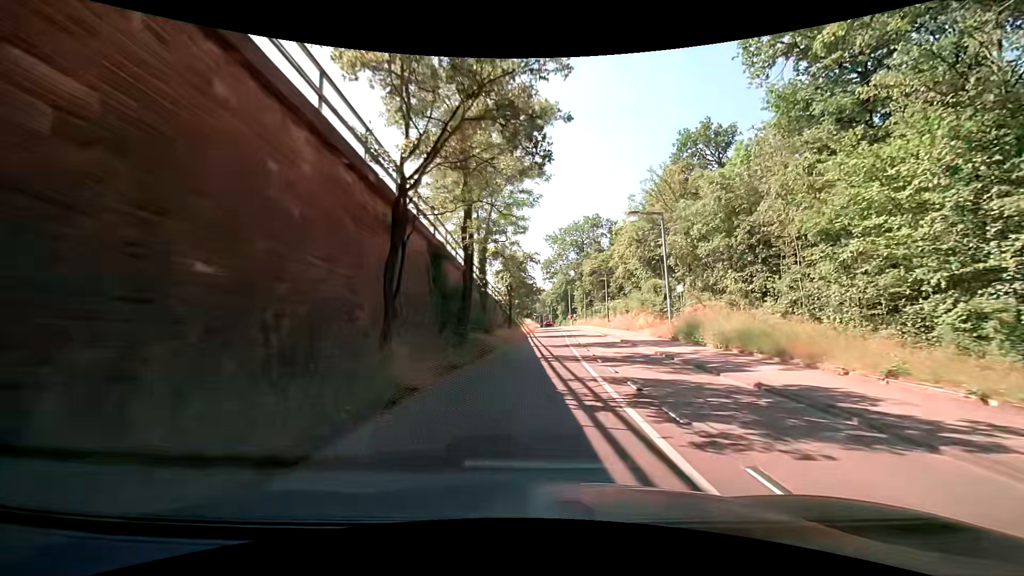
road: secondary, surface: asphalt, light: Day
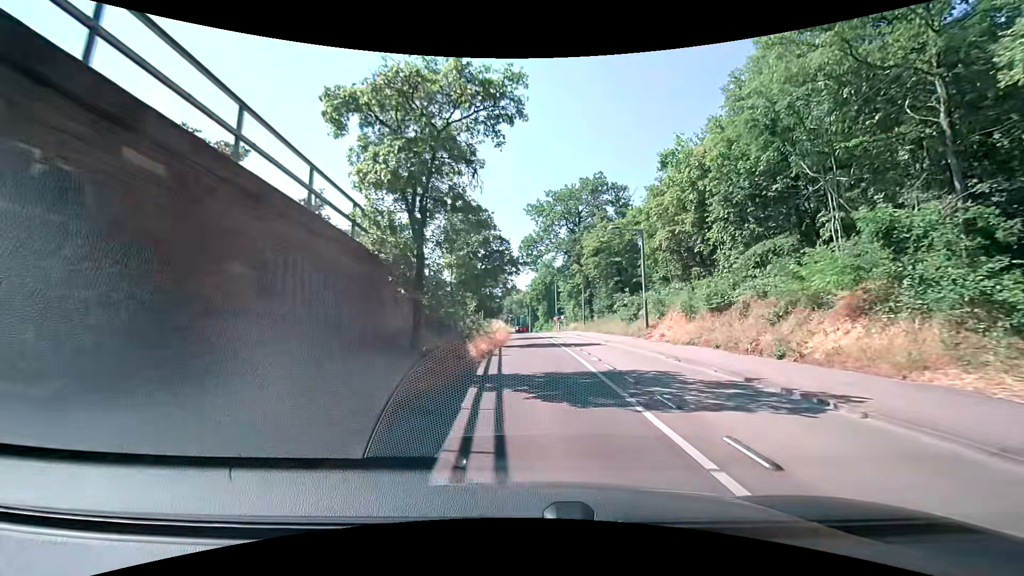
(+1.0, +29.1) m; +4°
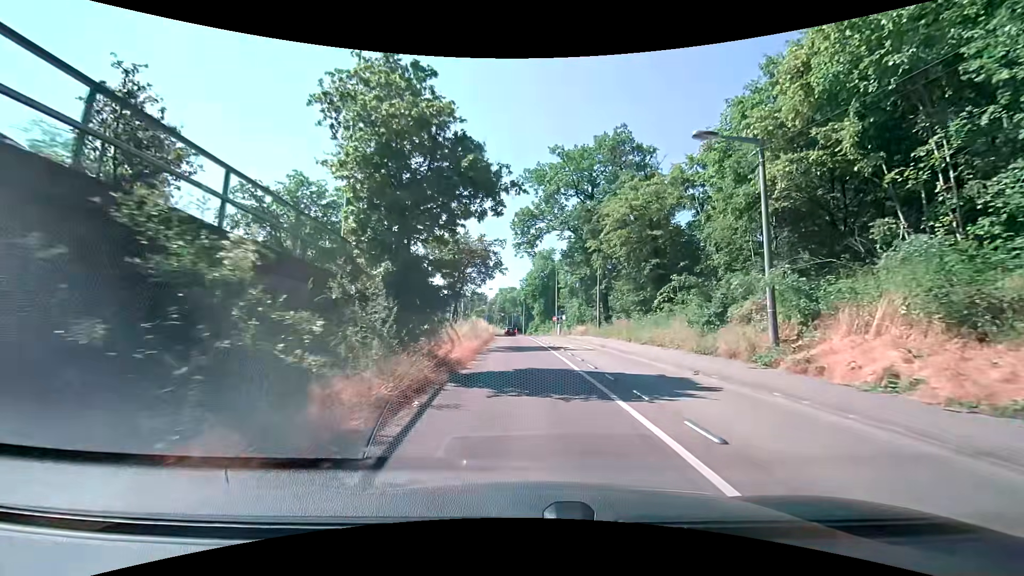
(0.0, +17.0) m; 0°
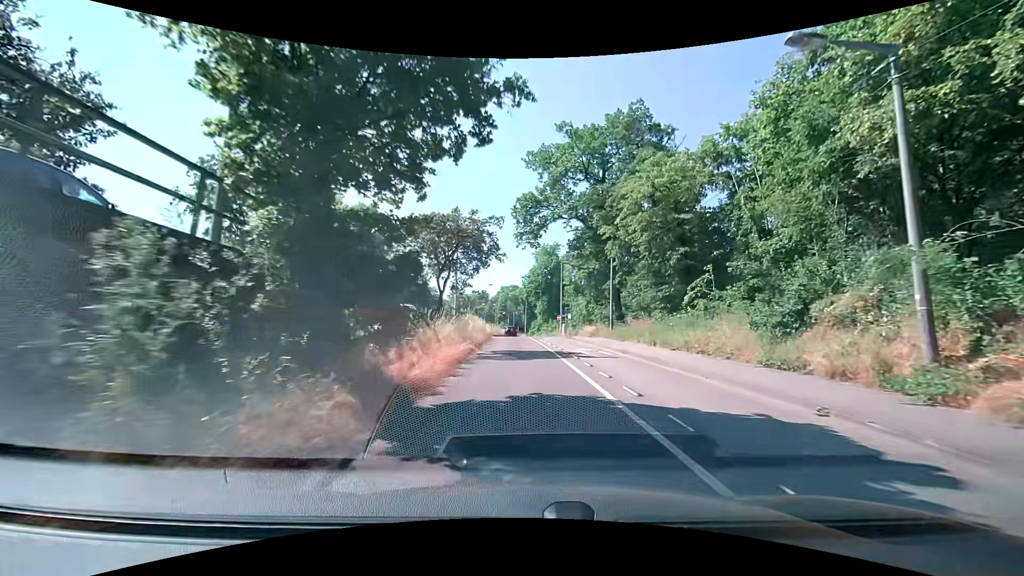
(0.0, +5.5) m; 0°
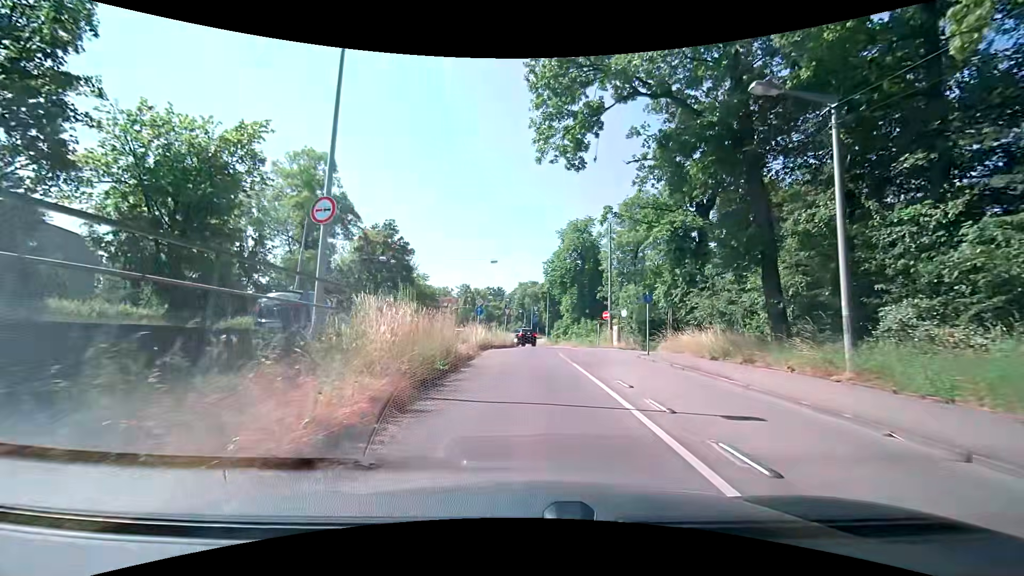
(-0.4, +25.4) m; -2°
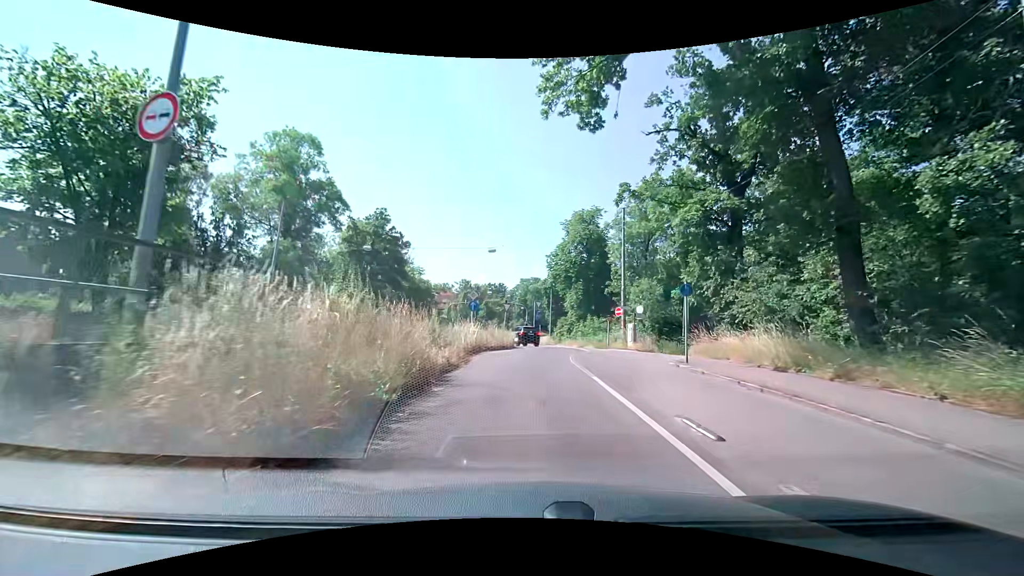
(0.0, +4.6) m; 0°
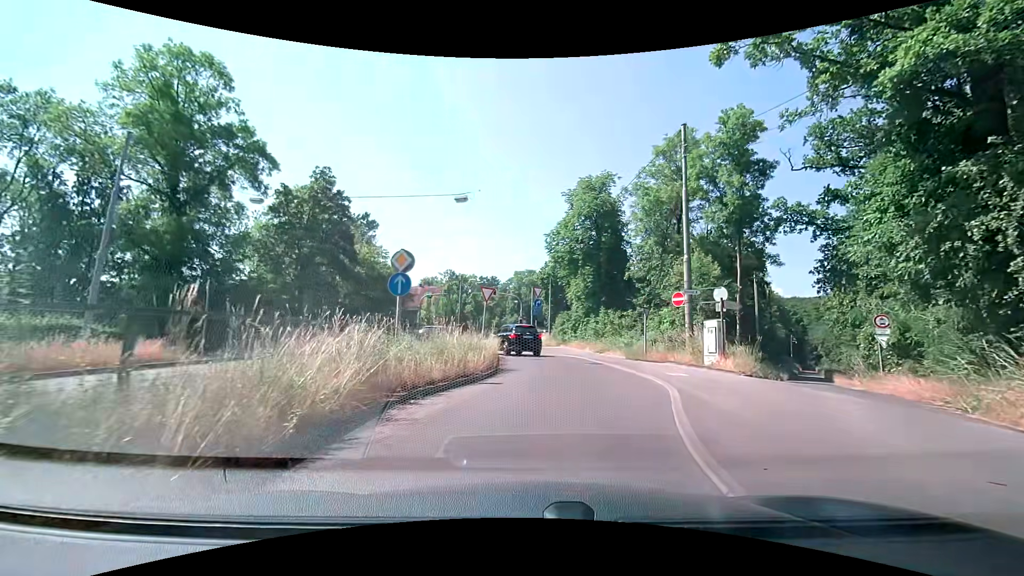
(+0.1, +14.6) m; +1°
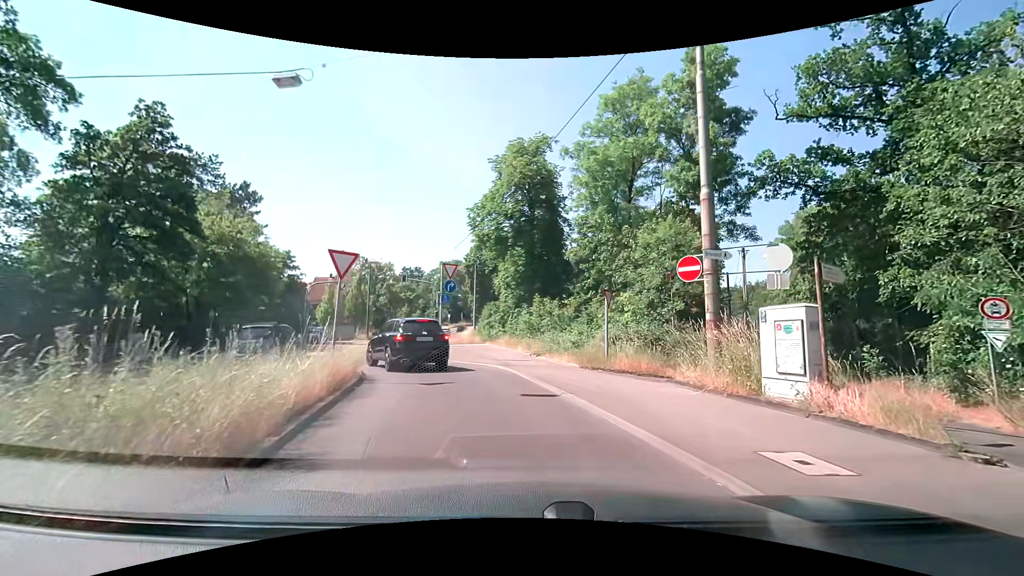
(+0.6, +9.8) m; +10°
